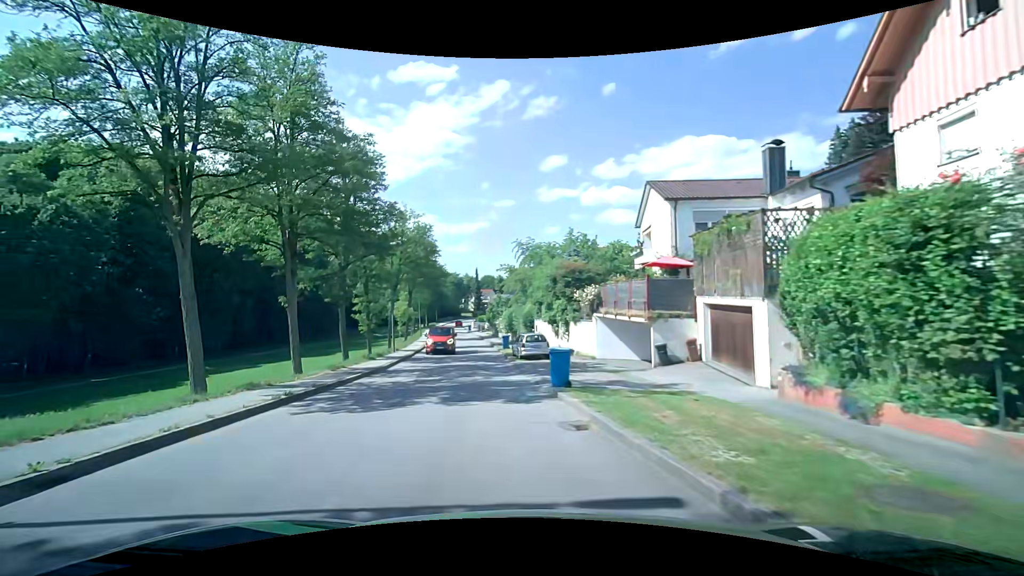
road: unclassified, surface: asphalt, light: Day
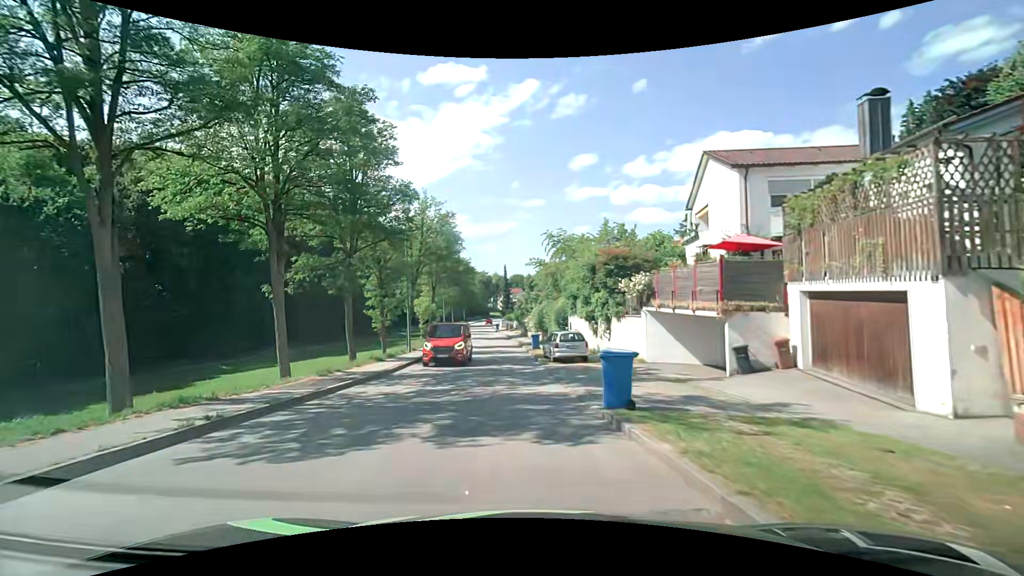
(-0.2, +4.4) m; -4°
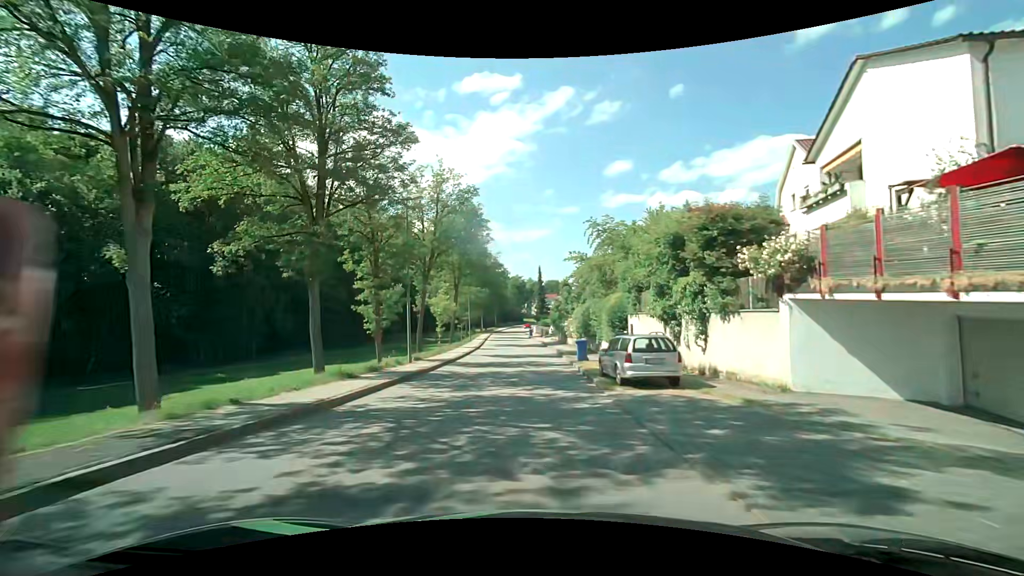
(-0.4, +8.9) m; -3°
